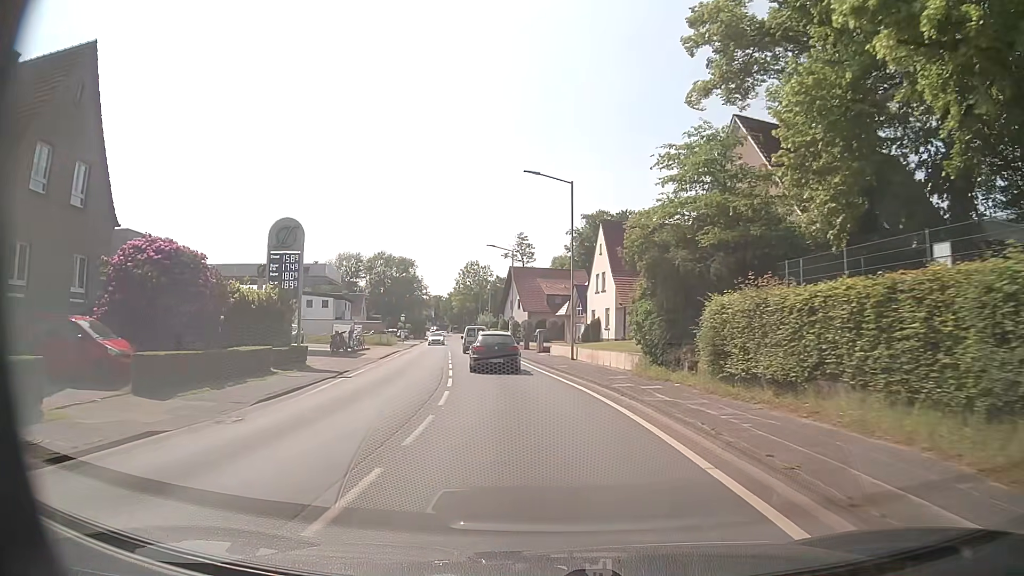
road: secondary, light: Day
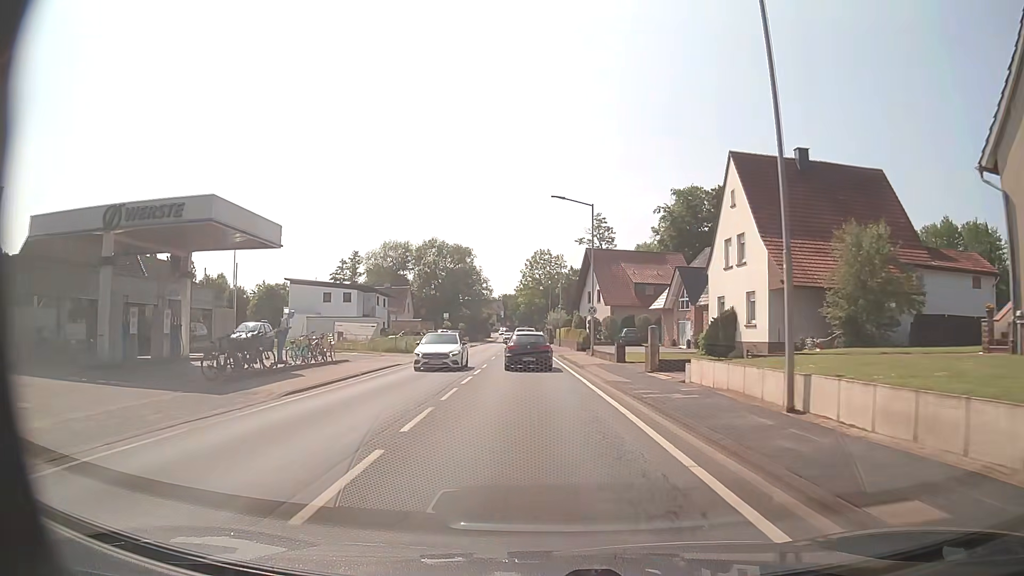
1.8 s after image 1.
(-1.2, +21.9) m; -6°
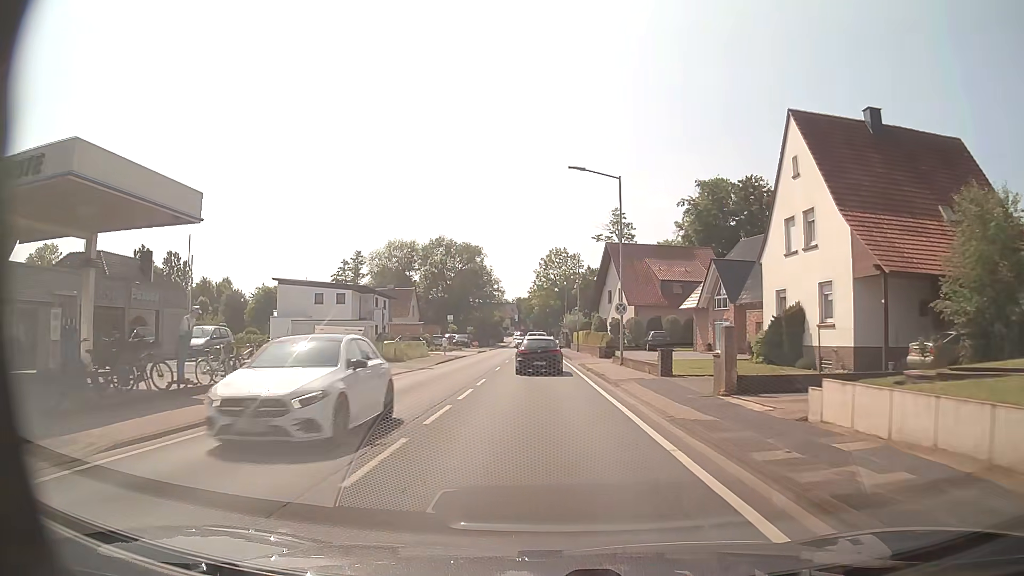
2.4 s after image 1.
(-0.1, +7.6) m; -2°
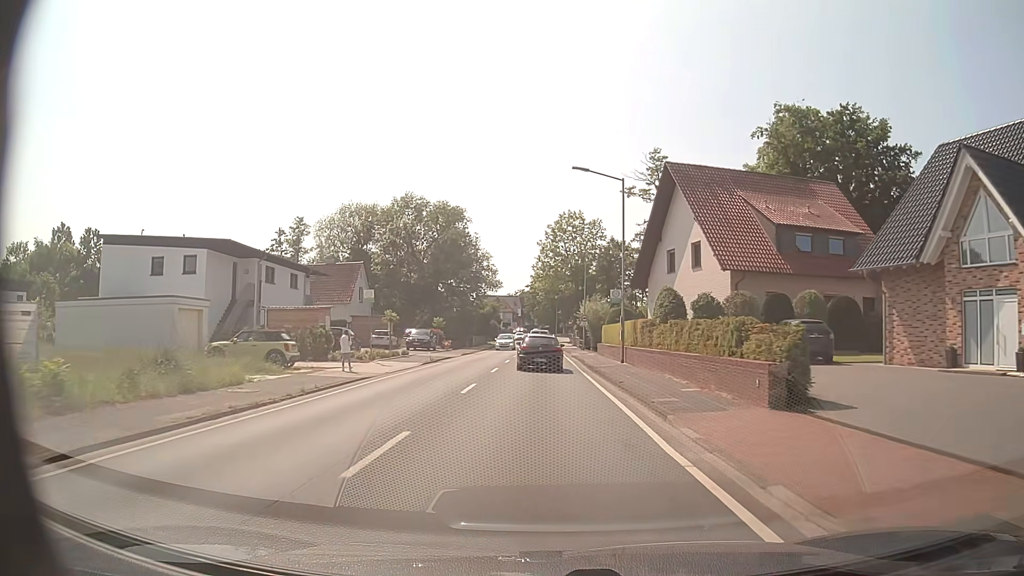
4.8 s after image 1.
(-0.3, +31.4) m; 0°
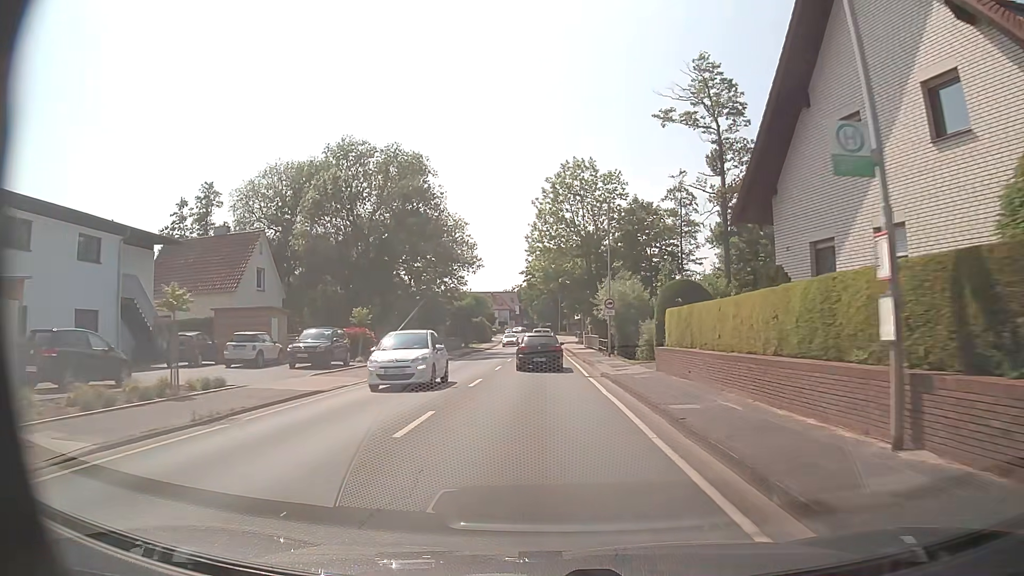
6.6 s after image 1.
(-0.1, +24.5) m; -1°
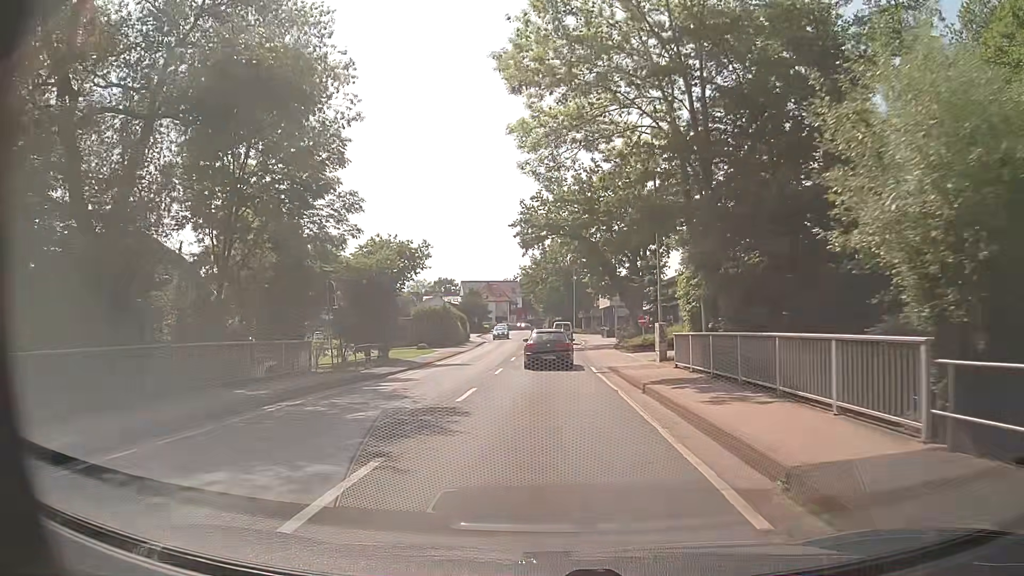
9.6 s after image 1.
(0.0, +39.6) m; 0°
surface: asphalt
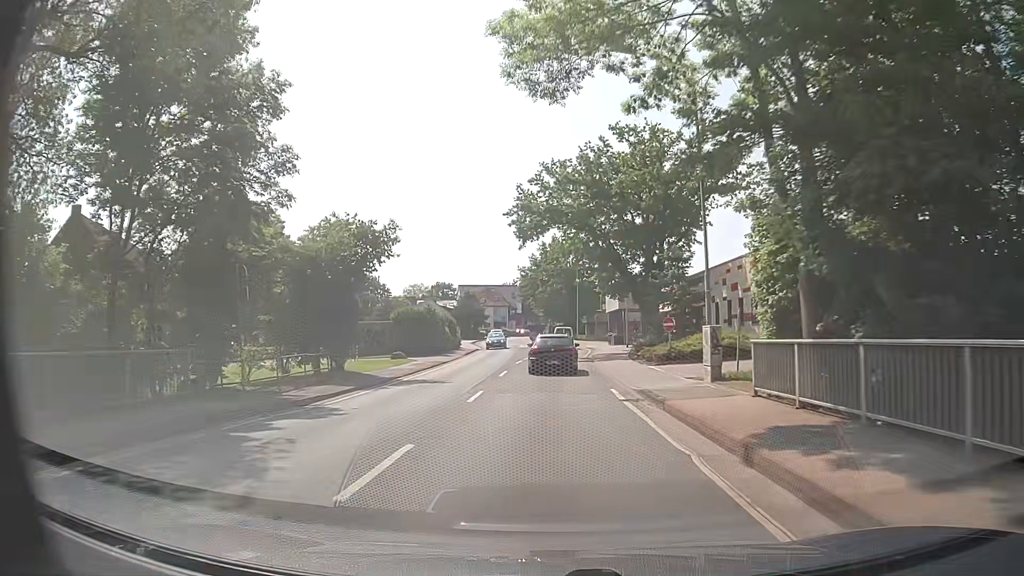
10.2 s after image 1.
(0.0, +7.6) m; 0°
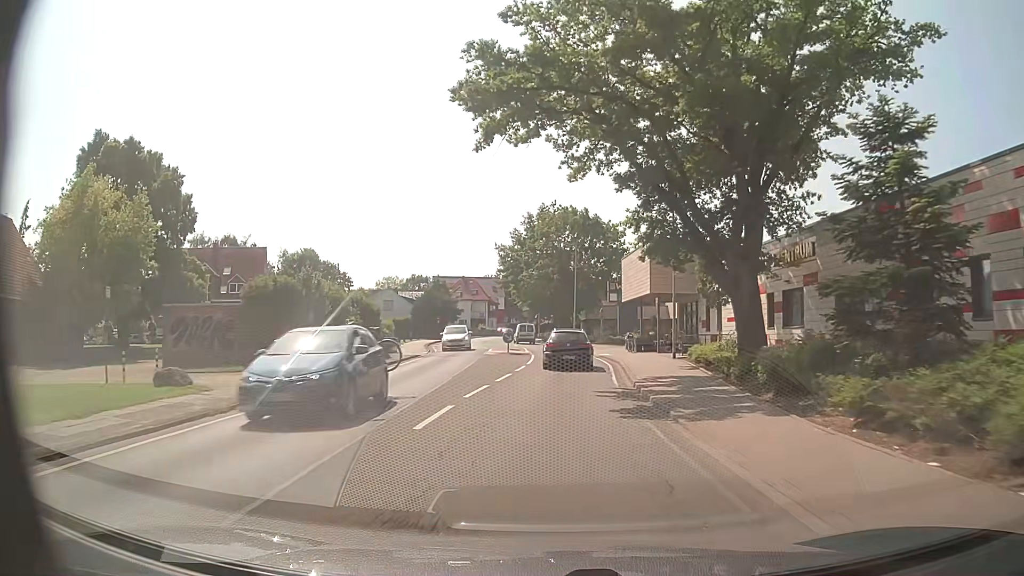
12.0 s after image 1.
(+0.1, +23.1) m; +1°
(0, +10) (+1, +20) (+1, +30) (+1, +40) (0, +50) (-1, +60) (-2, +70) (-4, +80) (-4, +90) (-5, +100) m
